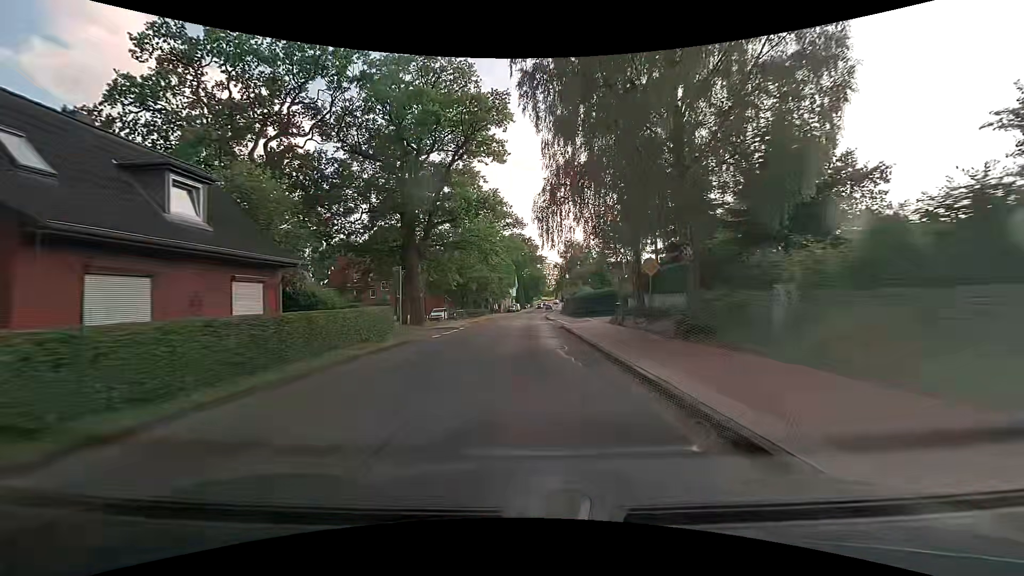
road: tertiary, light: Day
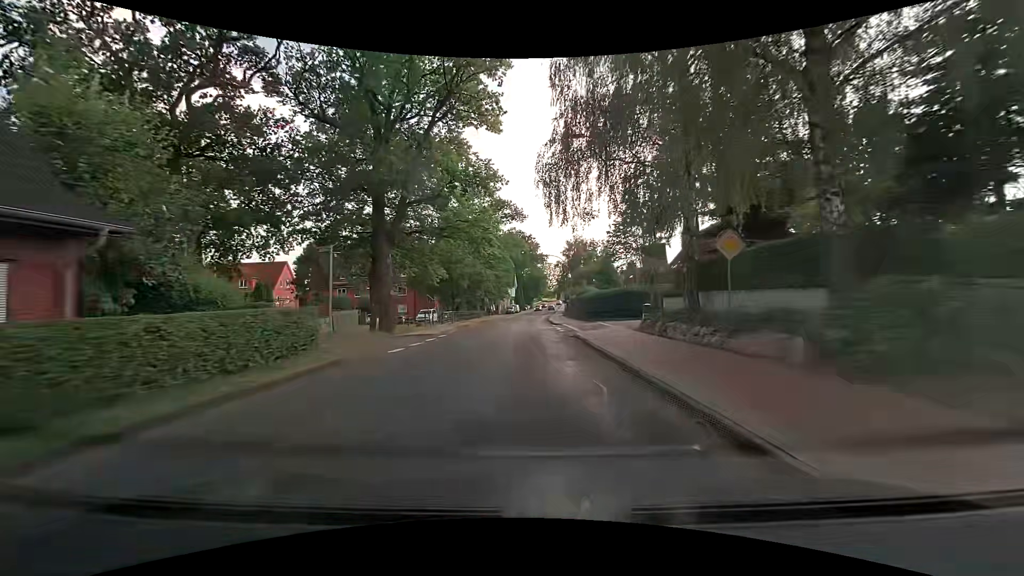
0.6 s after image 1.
(0.0, +7.8) m; 0°
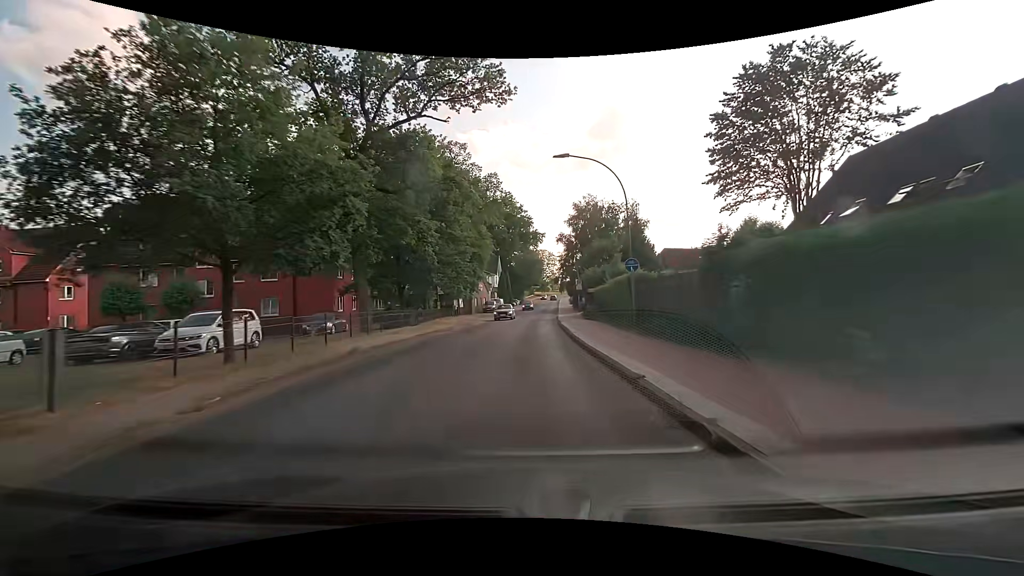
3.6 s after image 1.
(+0.1, +38.0) m; +1°
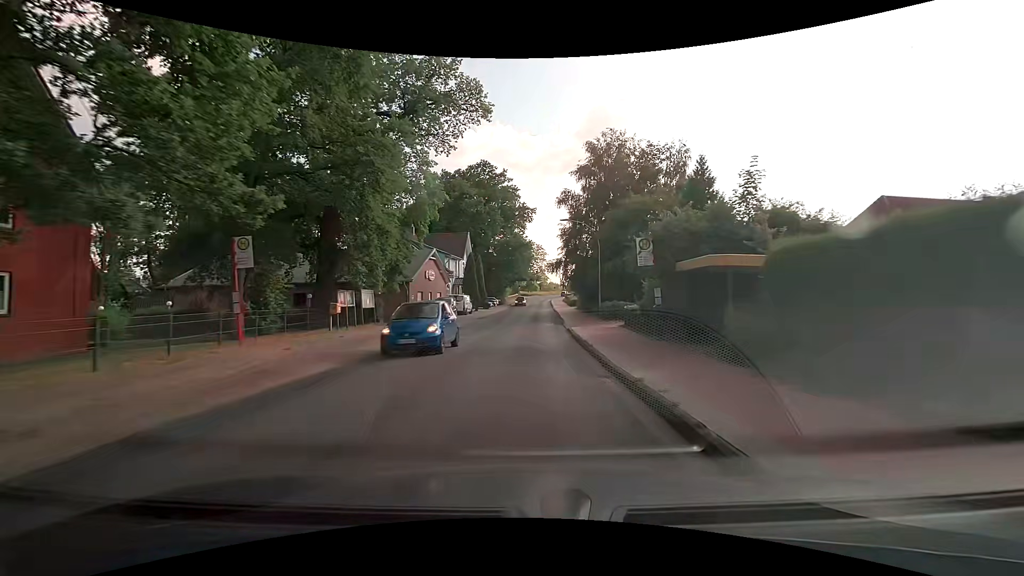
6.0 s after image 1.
(+0.4, +30.6) m; +2°
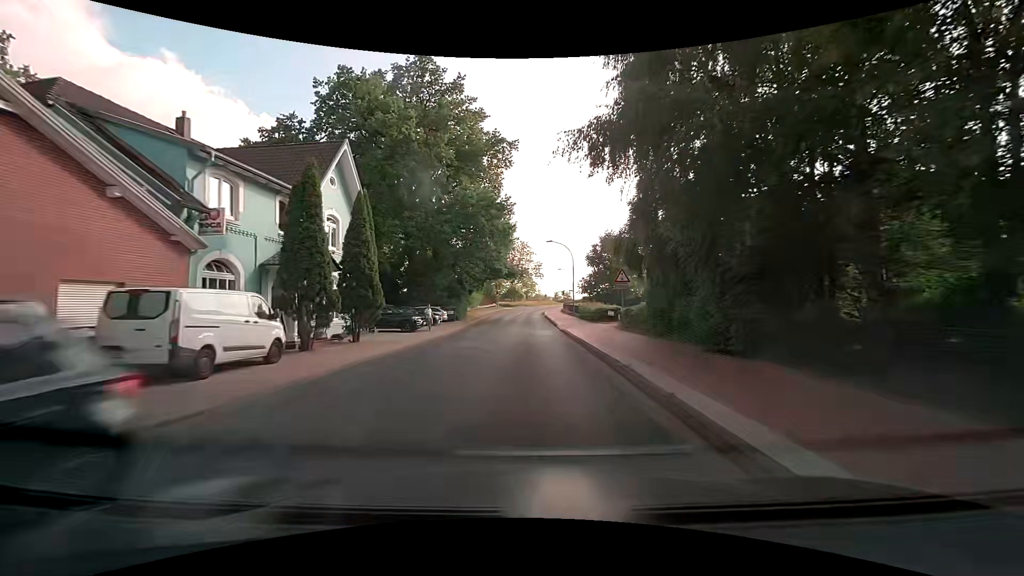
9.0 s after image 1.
(+0.7, +38.2) m; +1°
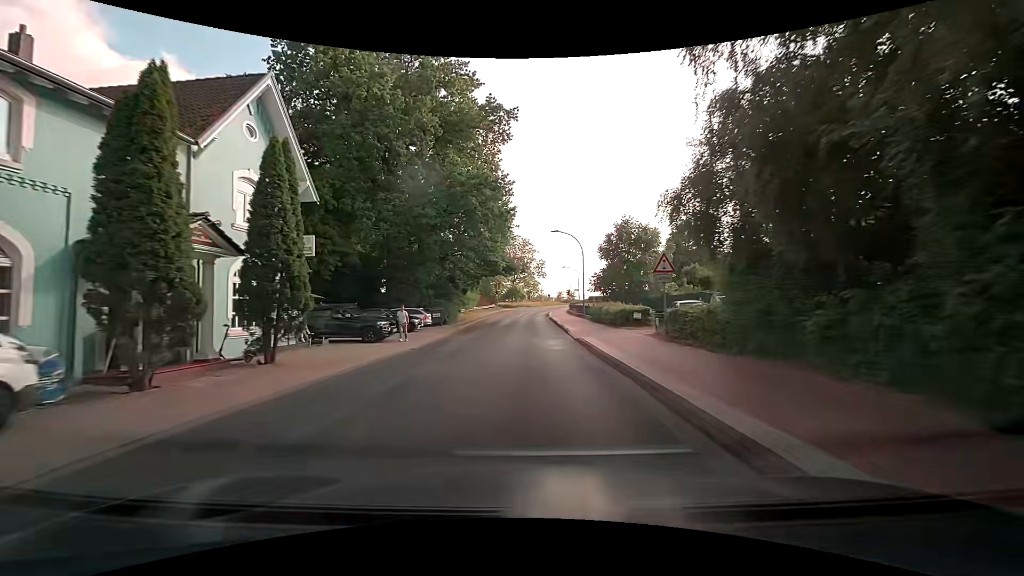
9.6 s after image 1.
(0.0, +7.5) m; 0°
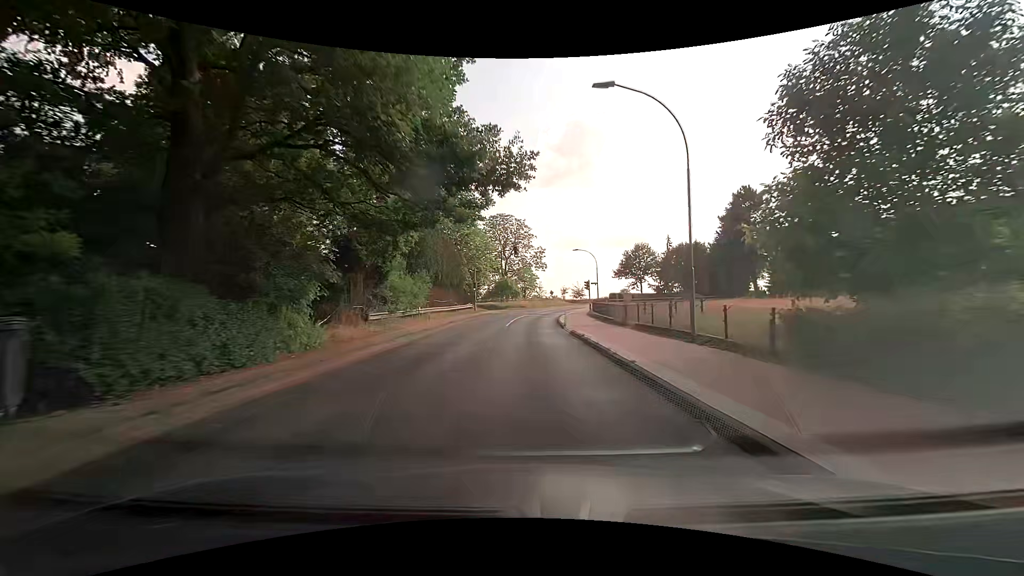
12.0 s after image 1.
(+0.1, +30.0) m; +1°
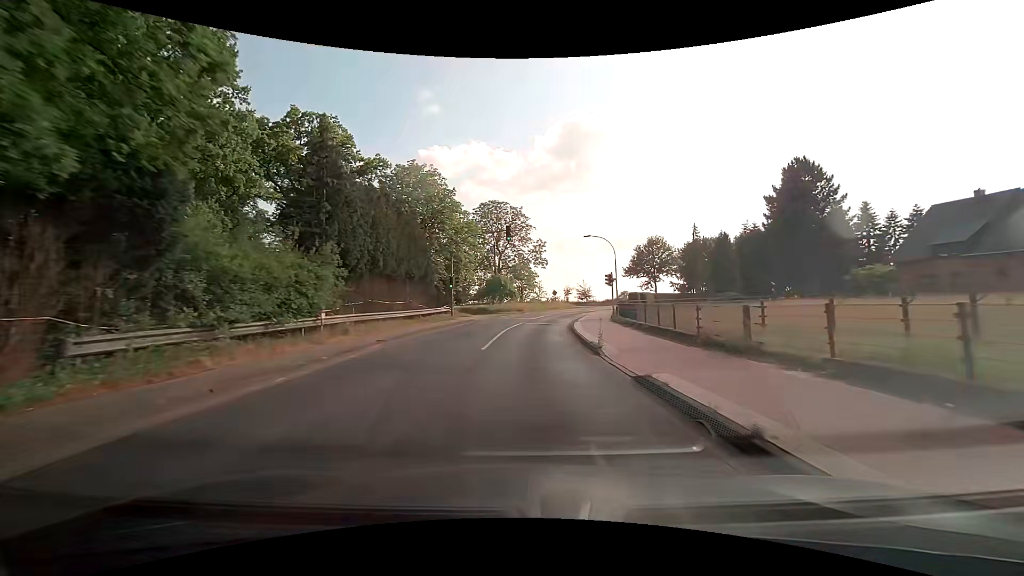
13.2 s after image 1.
(0.0, +15.0) m; 0°
(0, +10) (0, +20) (+1, +30) (+2, +40) (+4, +50) (+6, +59) (+10, +69) (+15, +77) (+20, +86) (+27, +94) m
